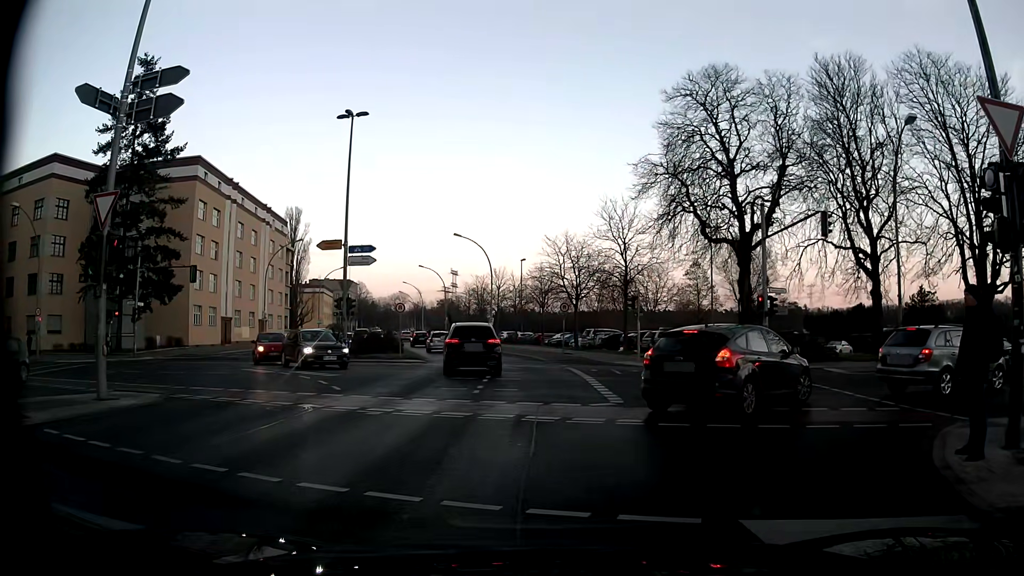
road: secondary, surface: asphalt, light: Day
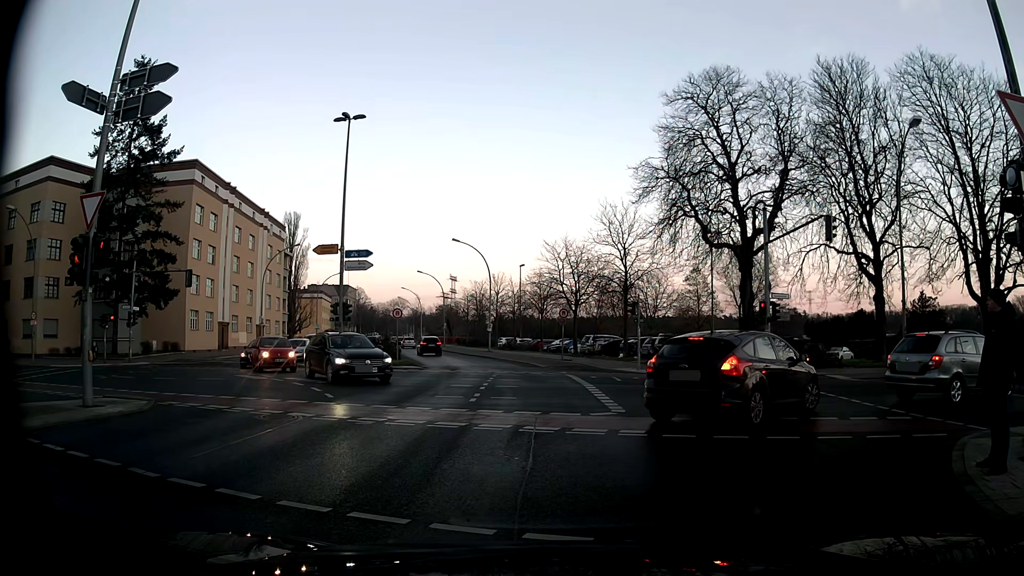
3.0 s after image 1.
(0.0, +0.5) m; 0°
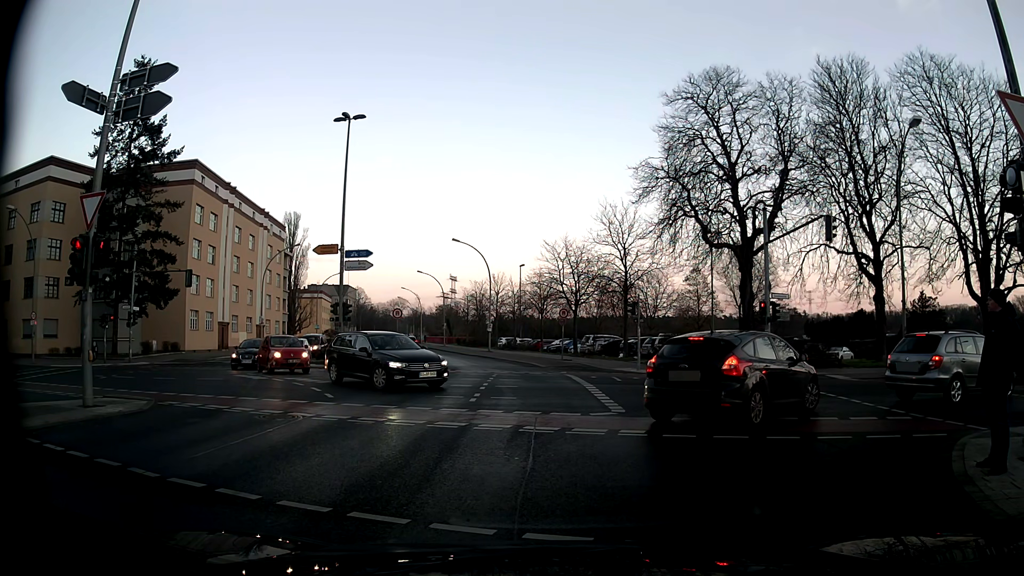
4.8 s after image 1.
(0.0, 0.0) m; 0°
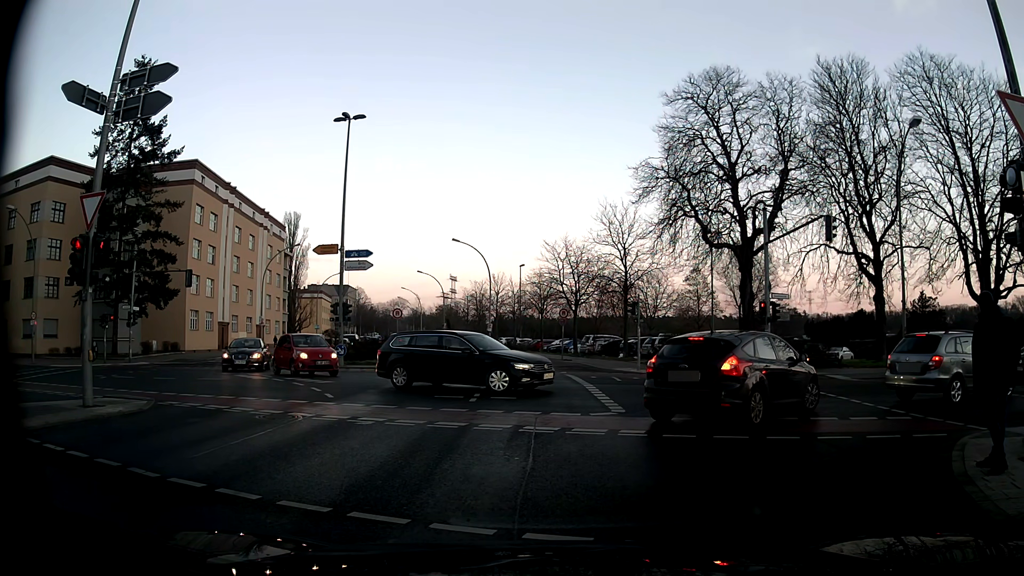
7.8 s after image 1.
(0.0, 0.0) m; 0°
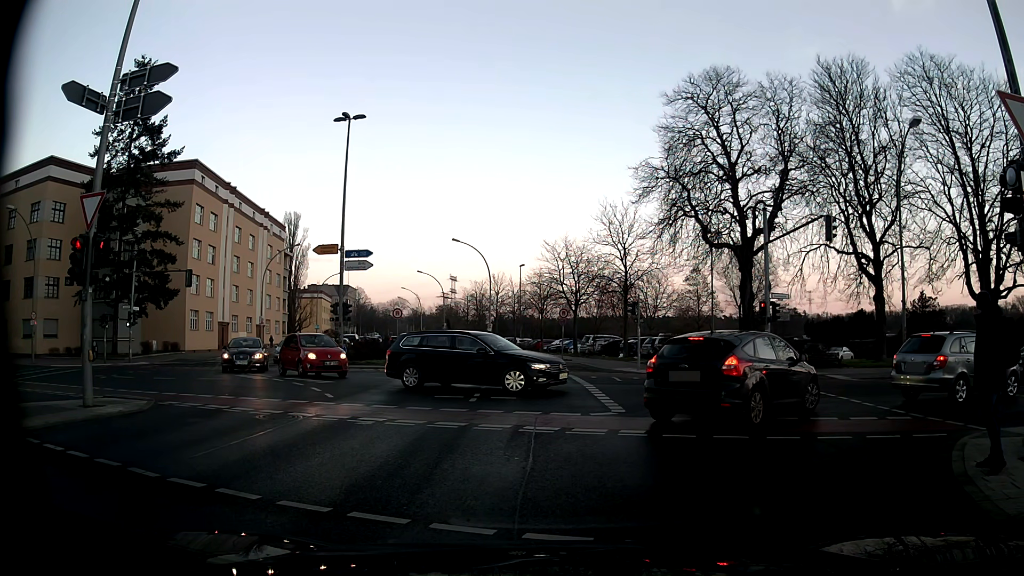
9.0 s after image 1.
(0.0, 0.0) m; 0°
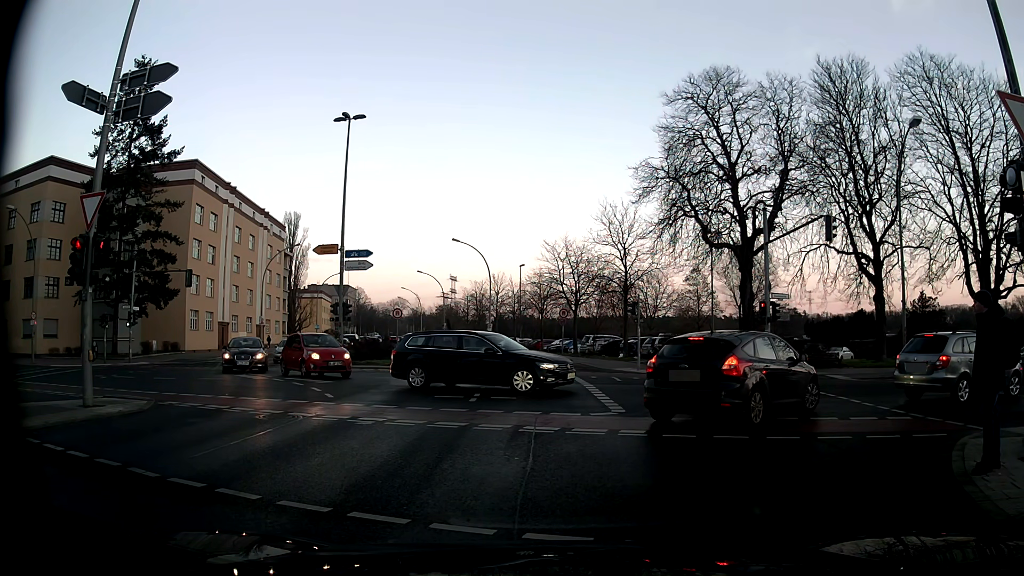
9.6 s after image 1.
(0.0, 0.0) m; 0°
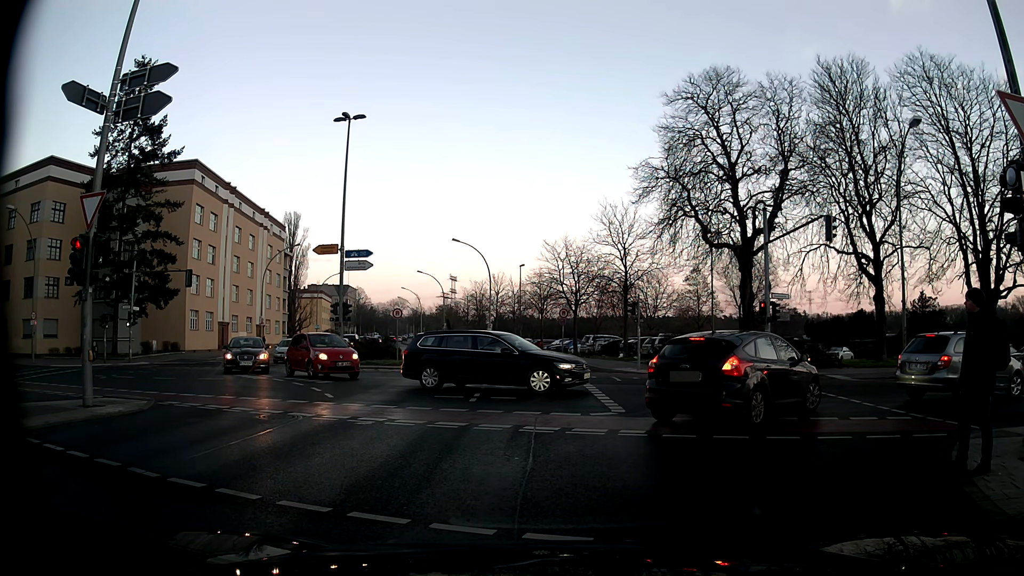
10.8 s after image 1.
(0.0, 0.0) m; 0°
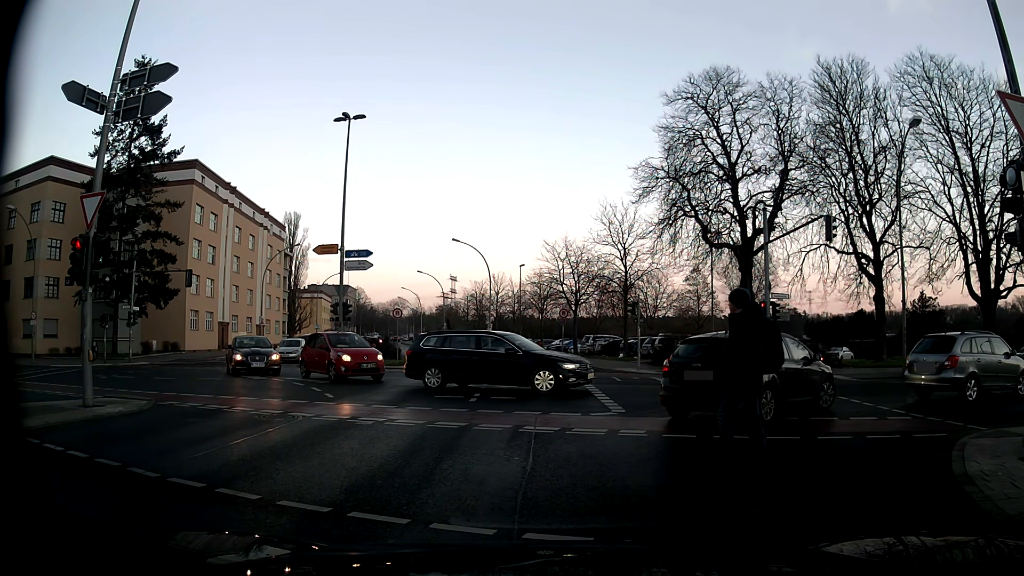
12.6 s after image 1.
(0.0, 0.0) m; 0°
